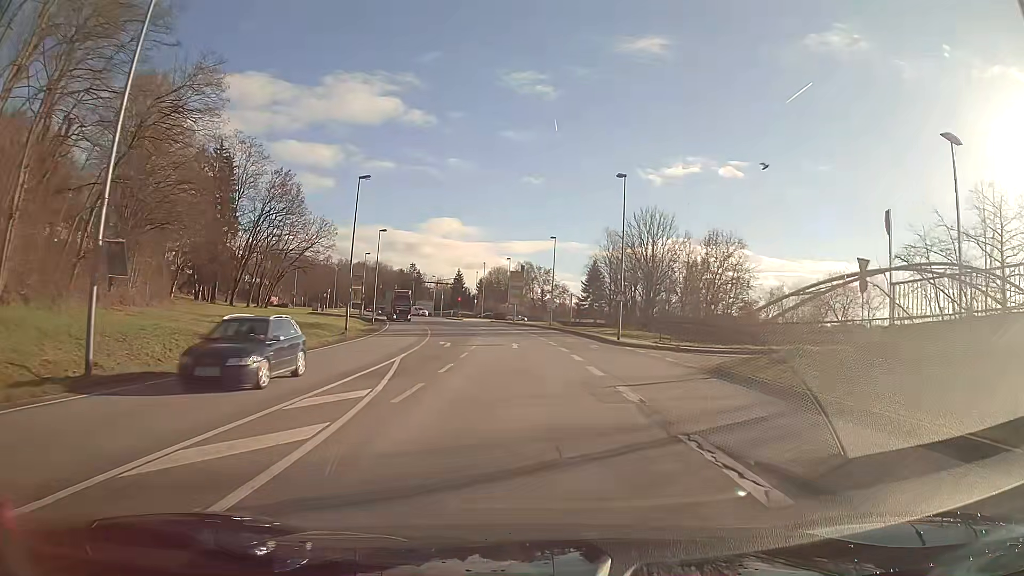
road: primary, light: Day
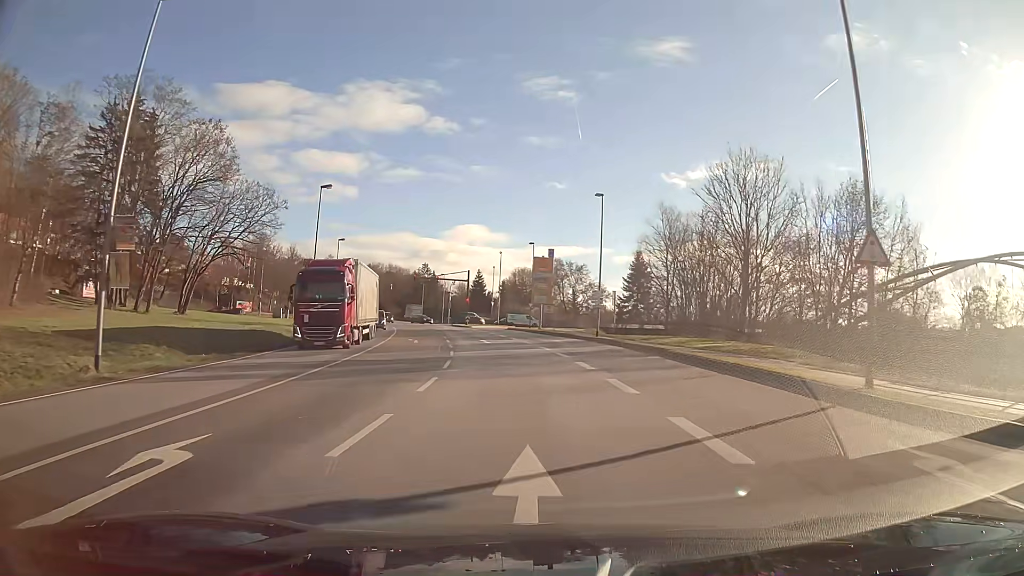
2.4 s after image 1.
(-0.6, +28.4) m; -3°
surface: asphalt
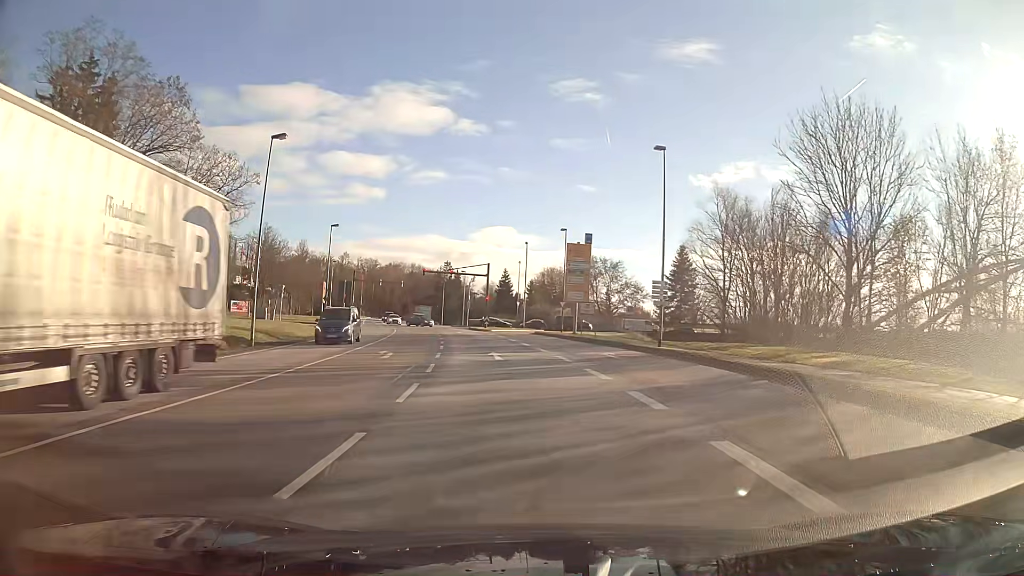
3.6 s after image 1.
(-0.3, +13.8) m; -3°
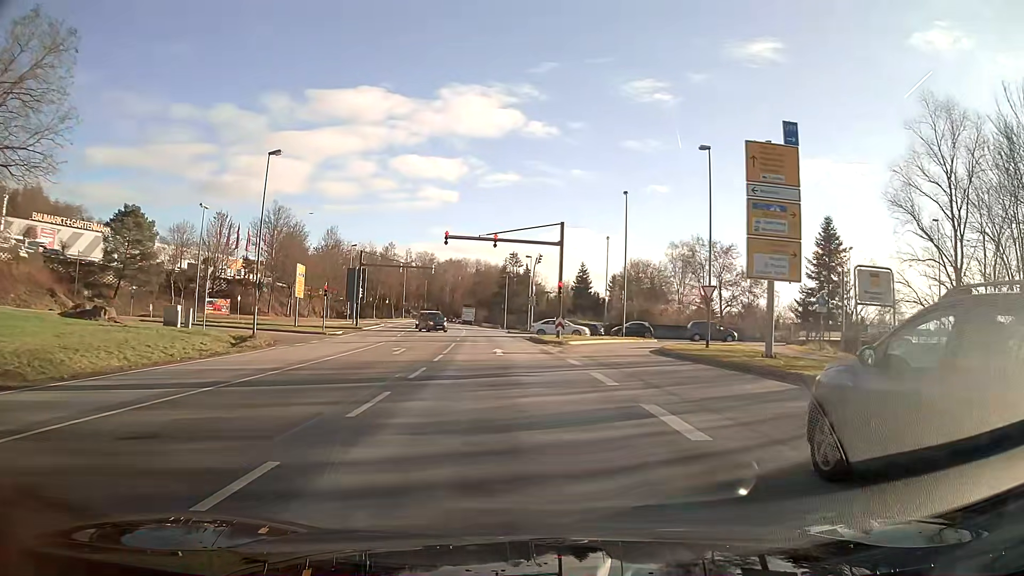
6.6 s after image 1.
(-1.8, +32.0) m; -6°
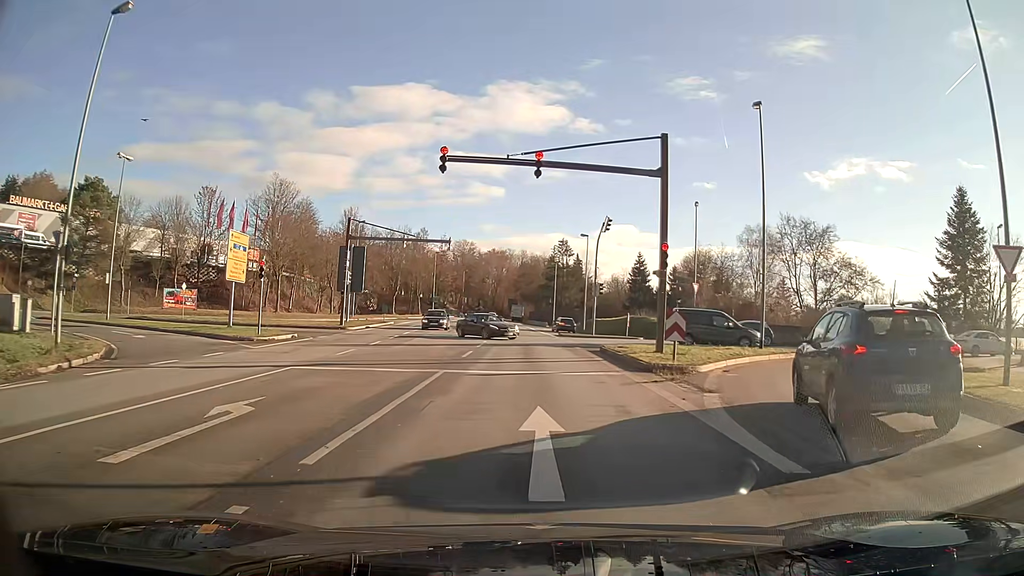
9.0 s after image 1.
(-0.7, +19.4) m; -3°
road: primary_link
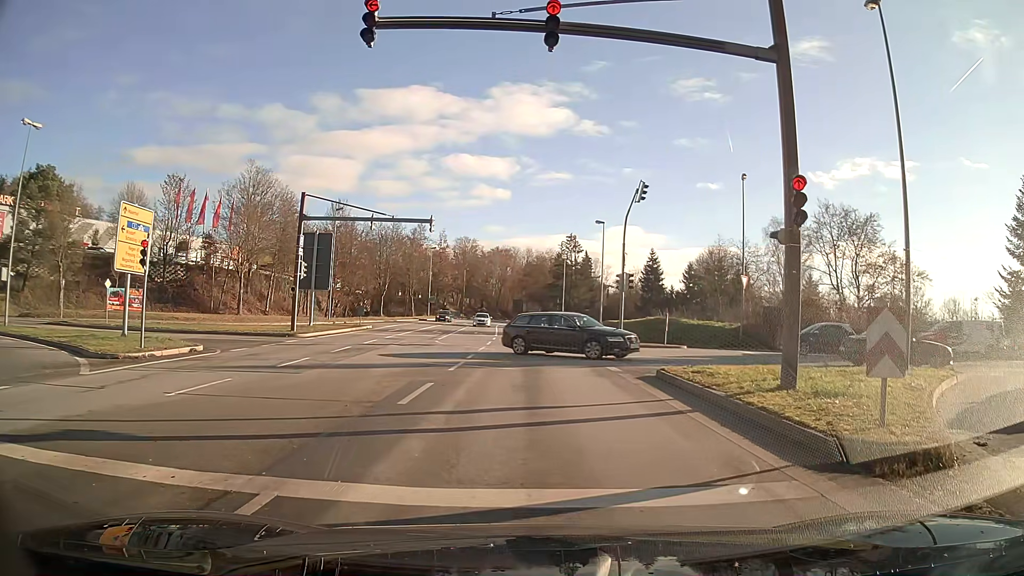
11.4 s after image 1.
(0.0, +9.9) m; 0°
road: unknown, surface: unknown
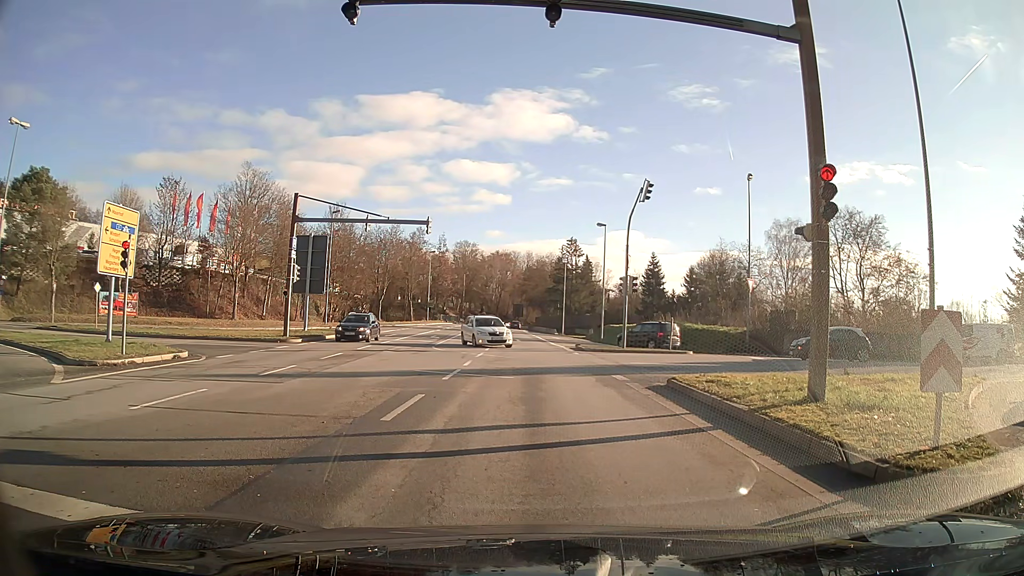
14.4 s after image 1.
(0.0, +1.1) m; 0°
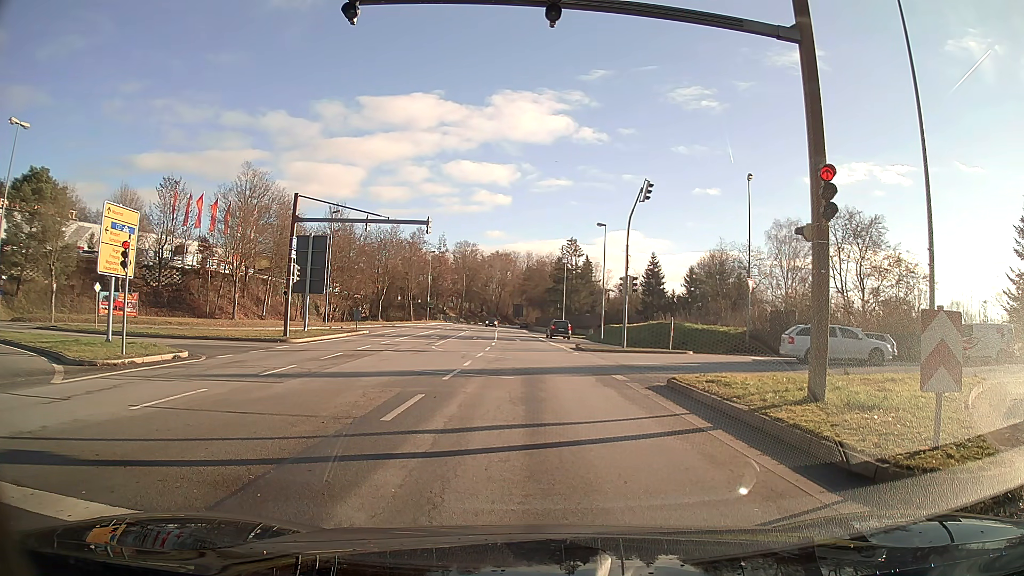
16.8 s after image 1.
(0.0, 0.0) m; 0°
(0, +10) (0, +20) (-1, +30) (-1, +40) (-1, +50) (-2, +60) (-3, +70) (-3, +80) (-4, +90) (-4, +100) m
